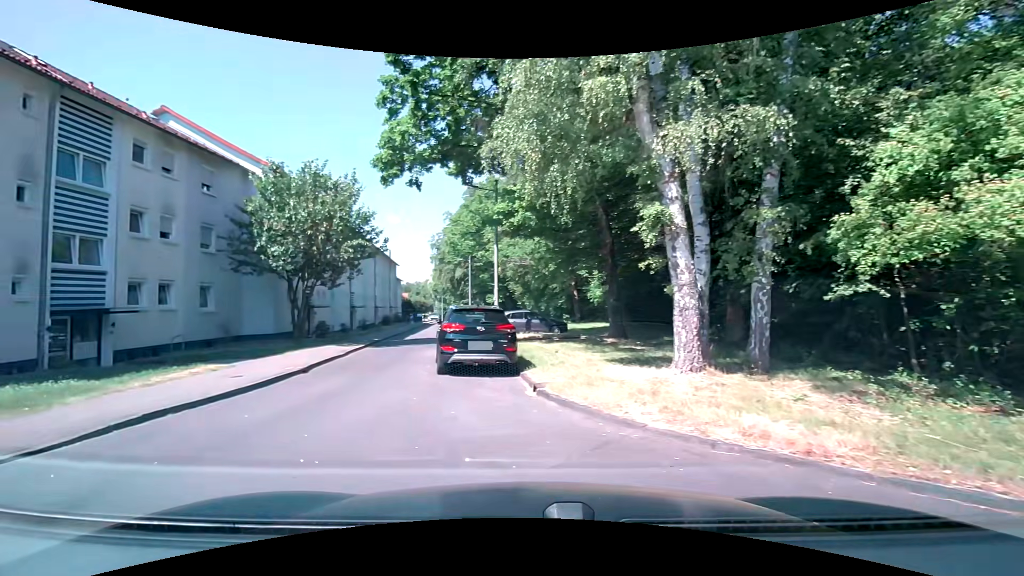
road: residential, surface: asphalt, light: Day
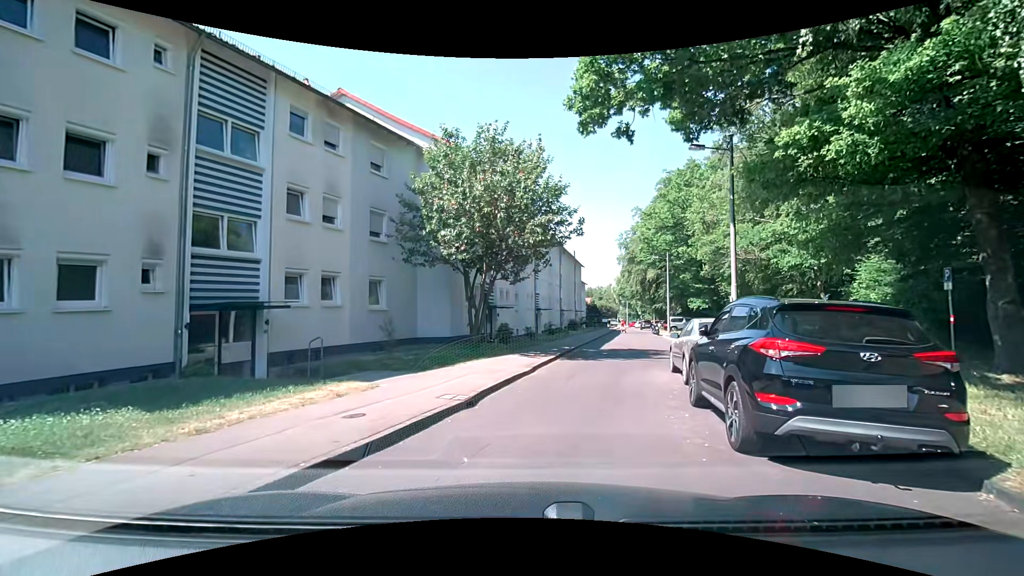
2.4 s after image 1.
(-1.4, +6.2) m; -19°
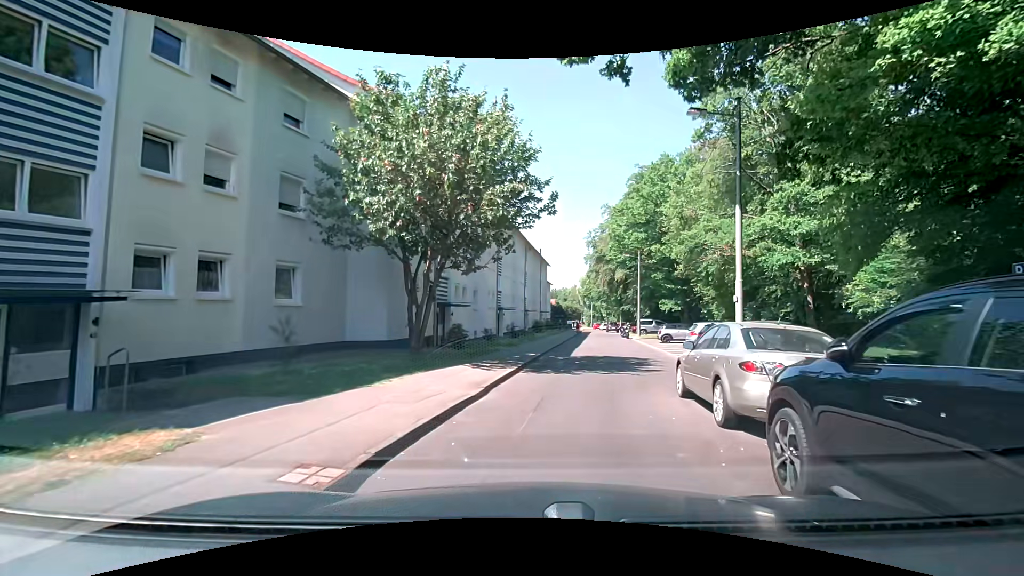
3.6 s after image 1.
(+0.1, +4.3) m; +2°
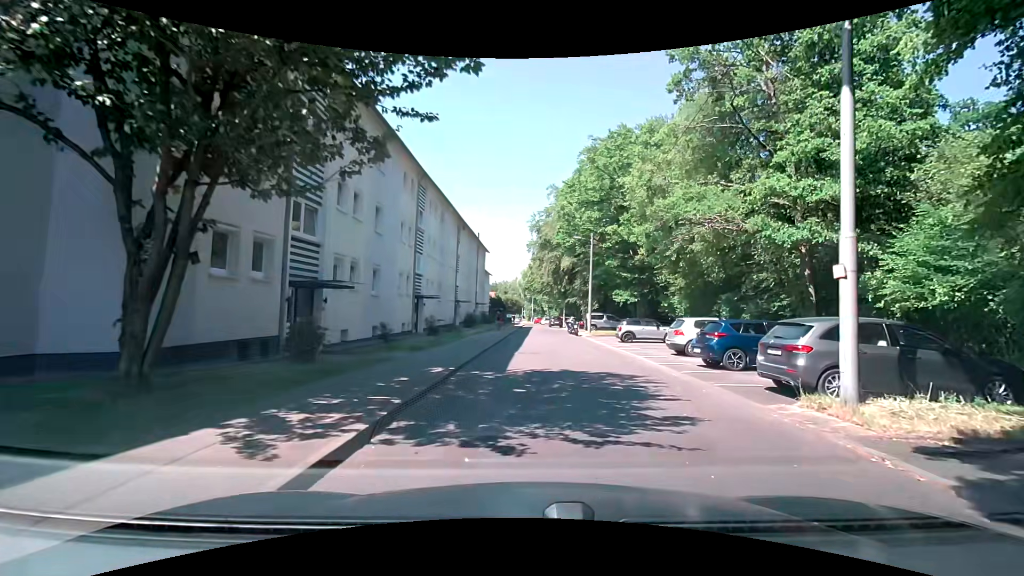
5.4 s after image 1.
(+0.8, +8.5) m; +7°
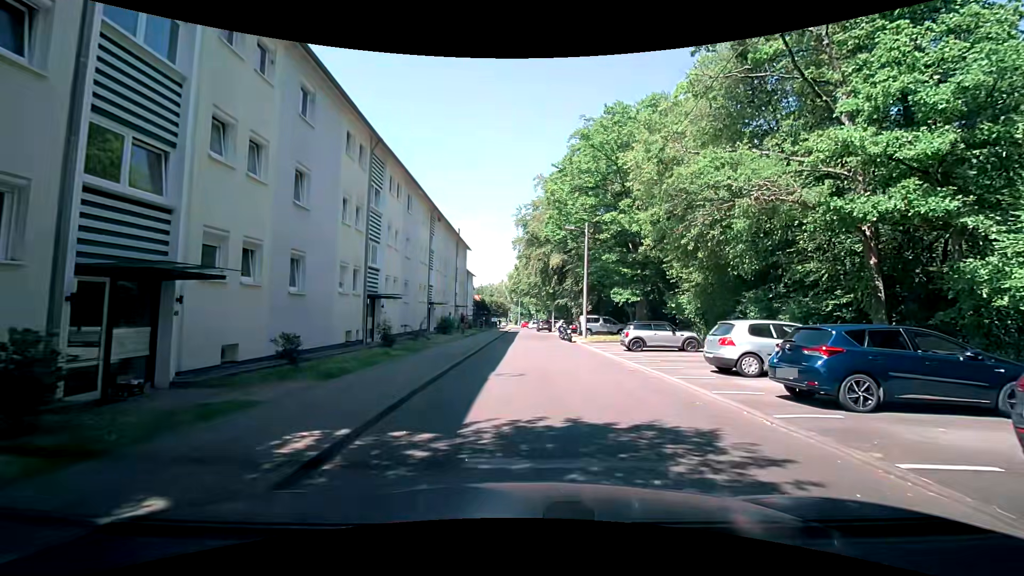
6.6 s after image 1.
(+0.2, +5.9) m; +2°
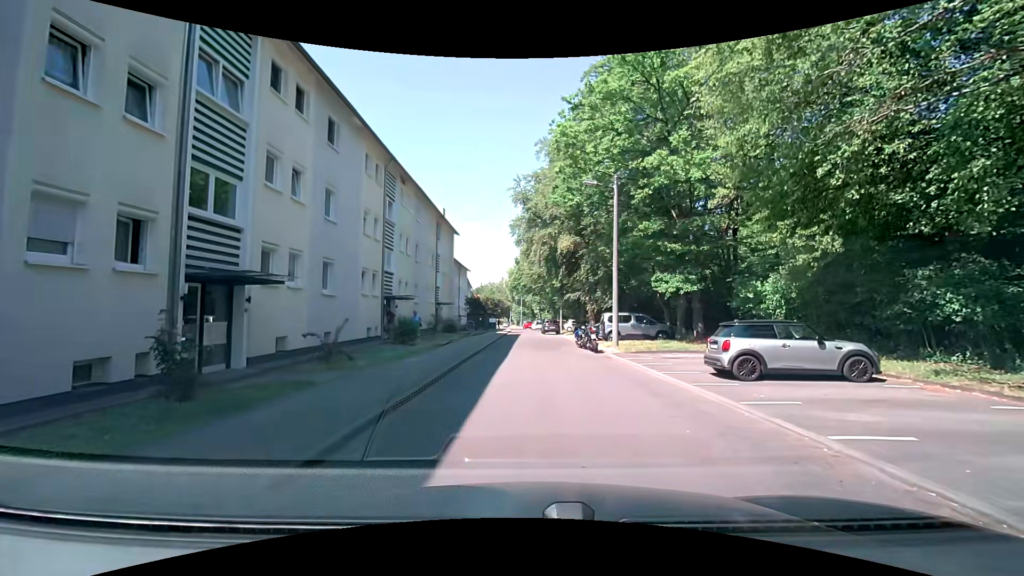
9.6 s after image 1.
(+0.1, +11.5) m; 0°
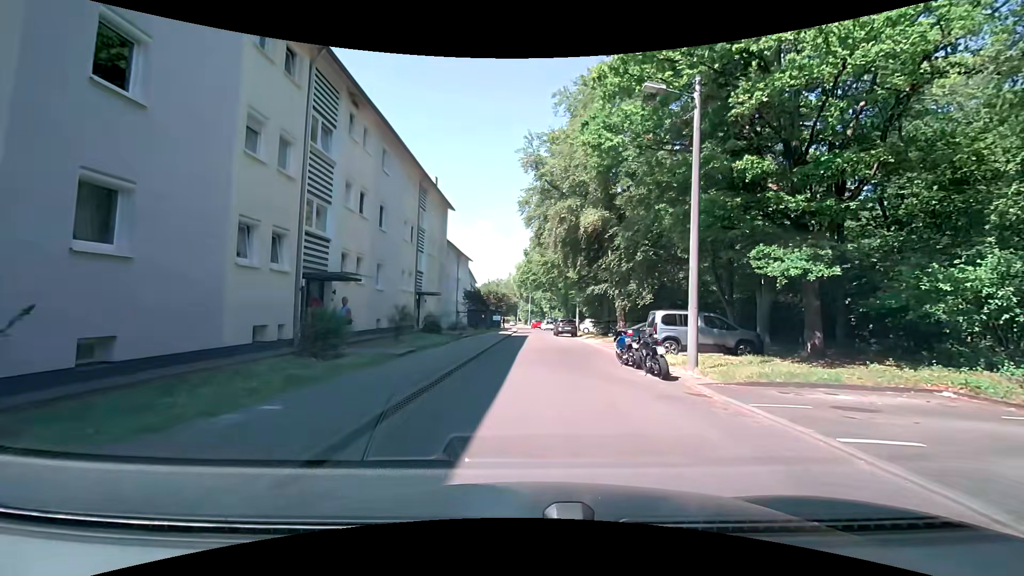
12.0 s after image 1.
(-0.2, +10.1) m; 0°
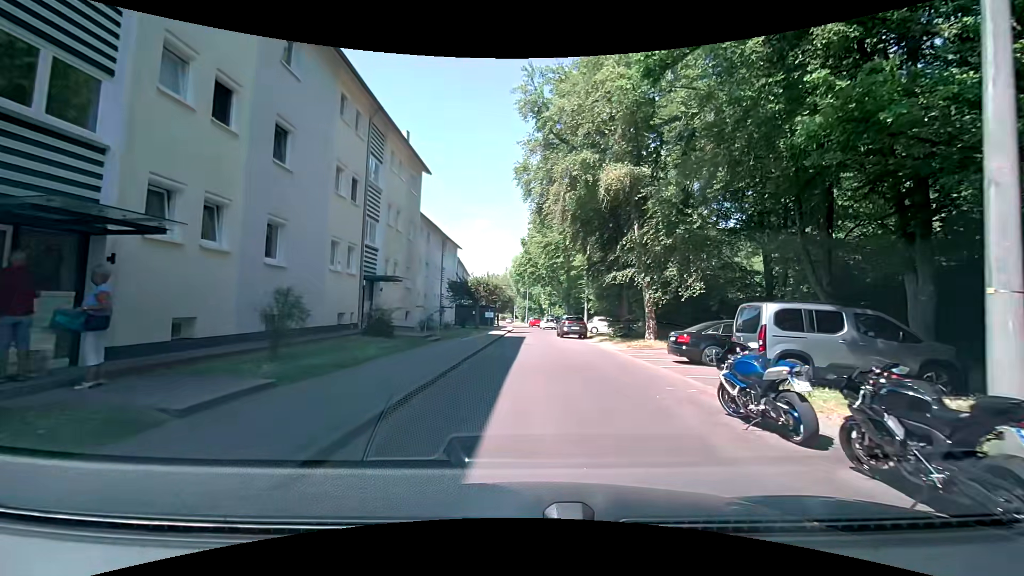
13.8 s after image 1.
(-0.1, +9.1) m; 0°
